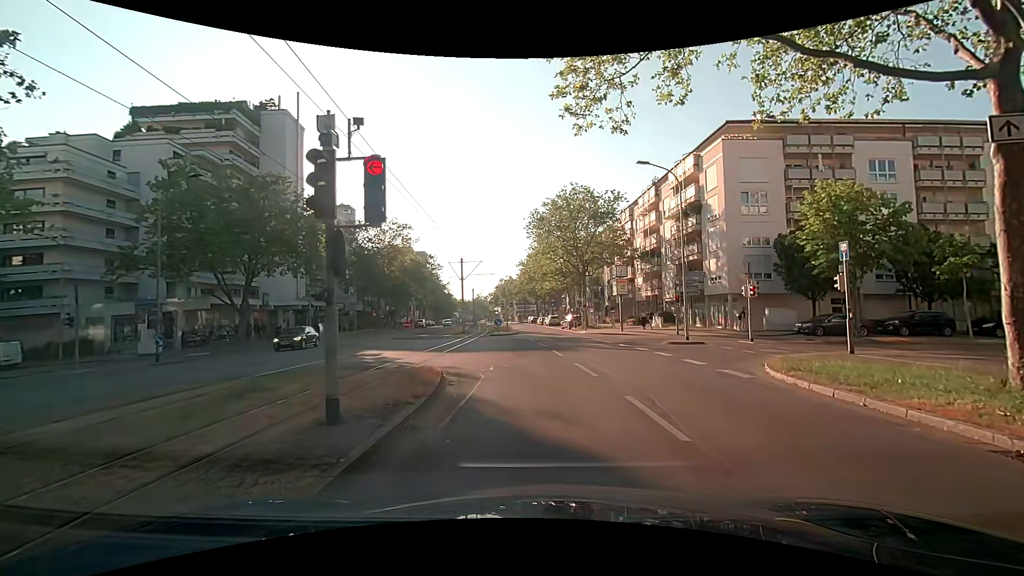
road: tertiary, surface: asphalt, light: Day
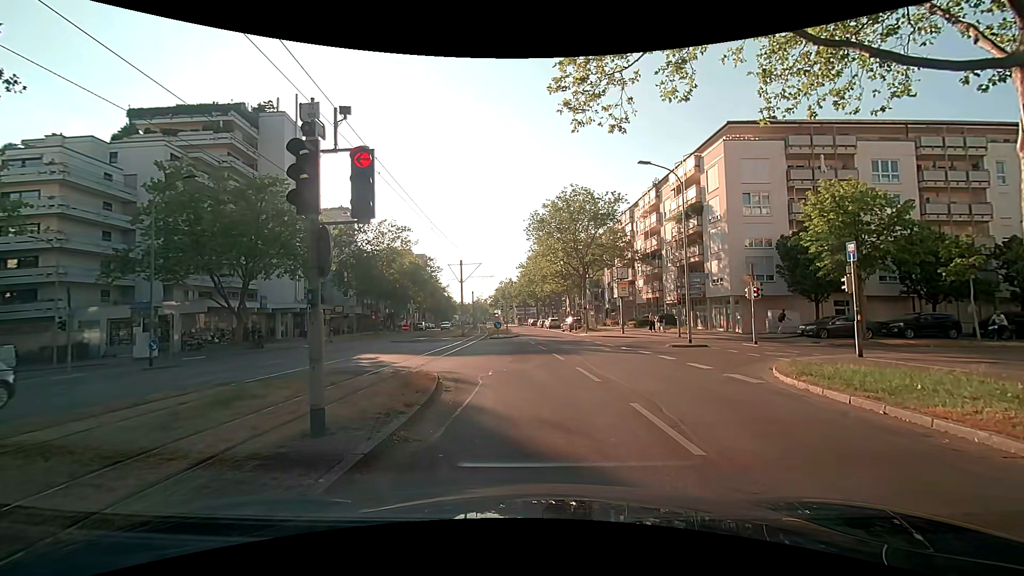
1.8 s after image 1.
(0.0, +0.5) m; 0°
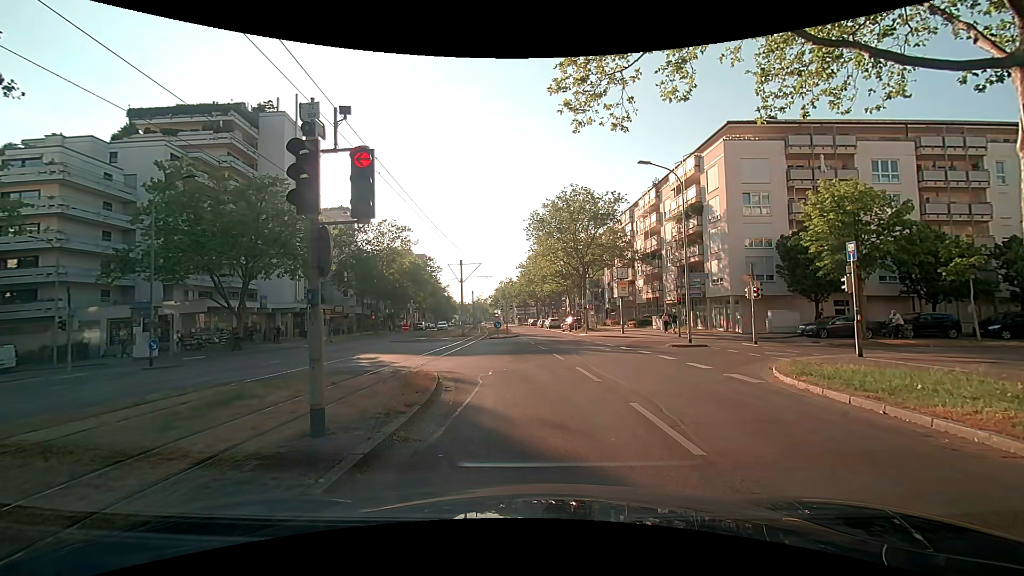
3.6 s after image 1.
(0.0, 0.0) m; 0°
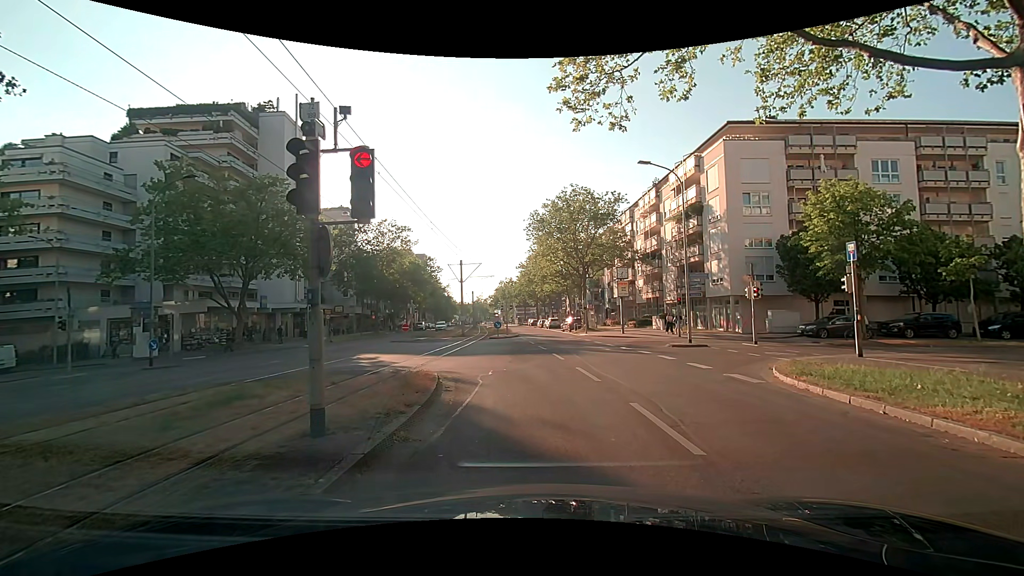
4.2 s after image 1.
(0.0, 0.0) m; 0°
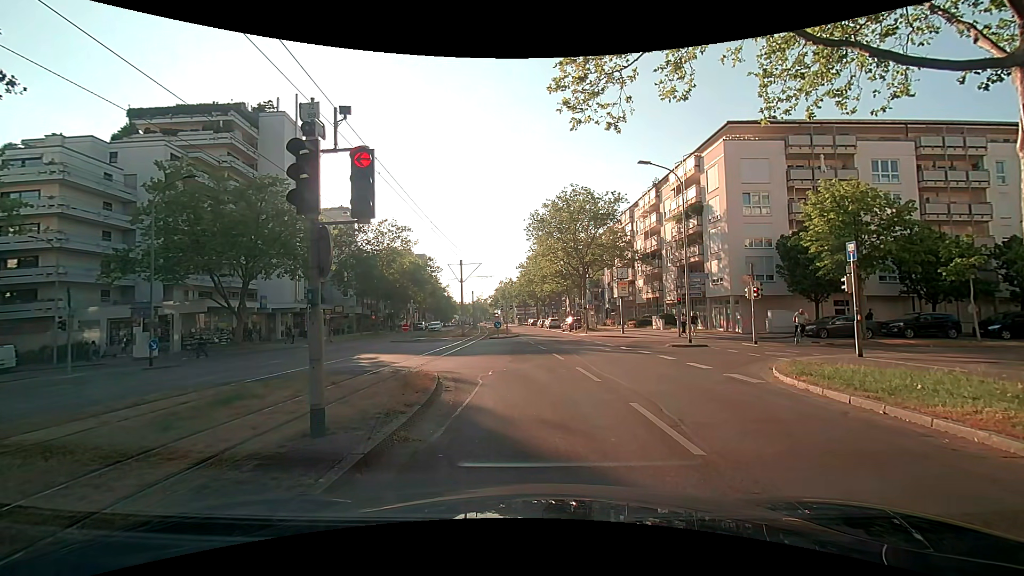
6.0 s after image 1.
(0.0, 0.0) m; 0°
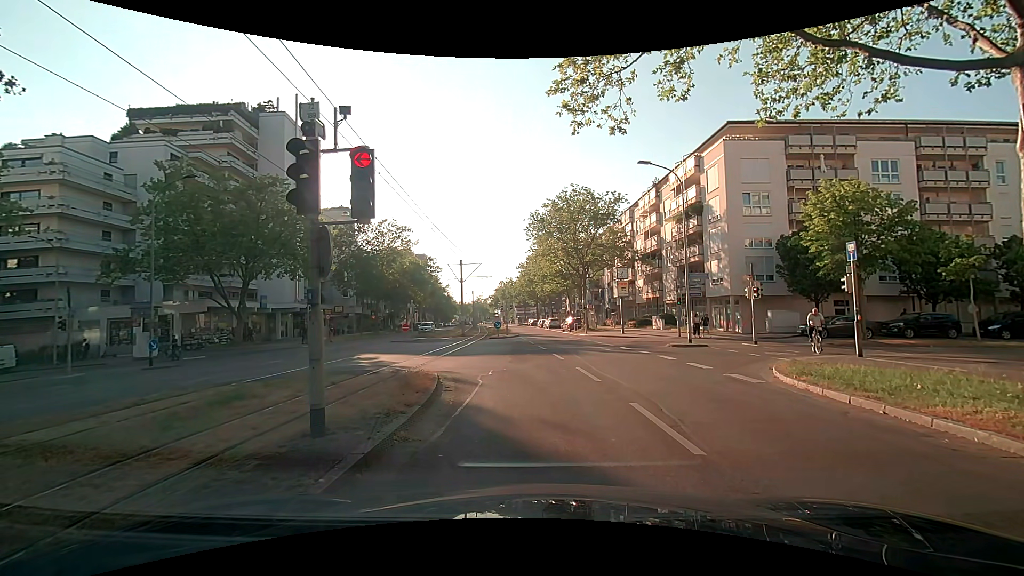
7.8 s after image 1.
(0.0, 0.0) m; 0°
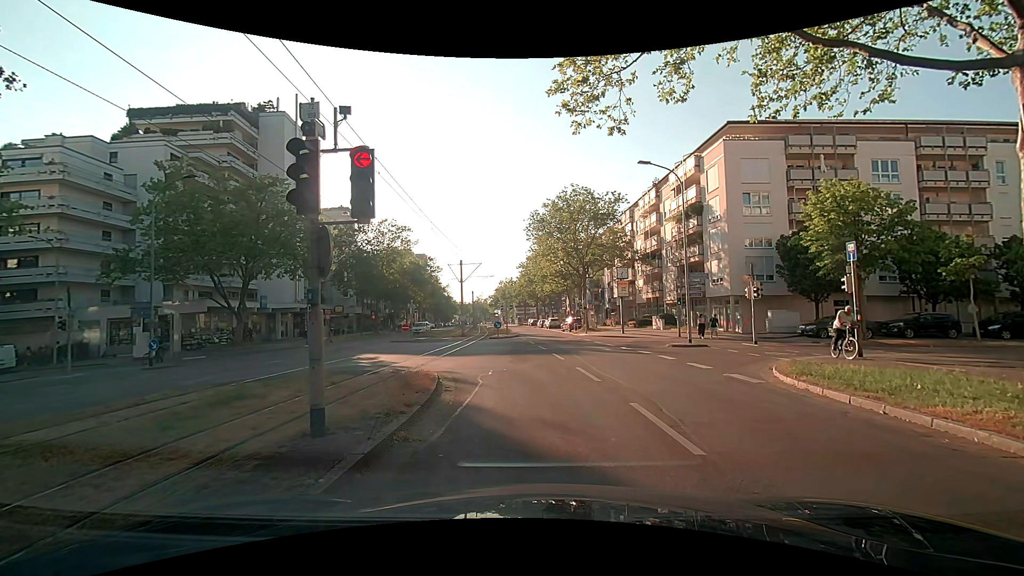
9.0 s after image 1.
(0.0, 0.0) m; 0°
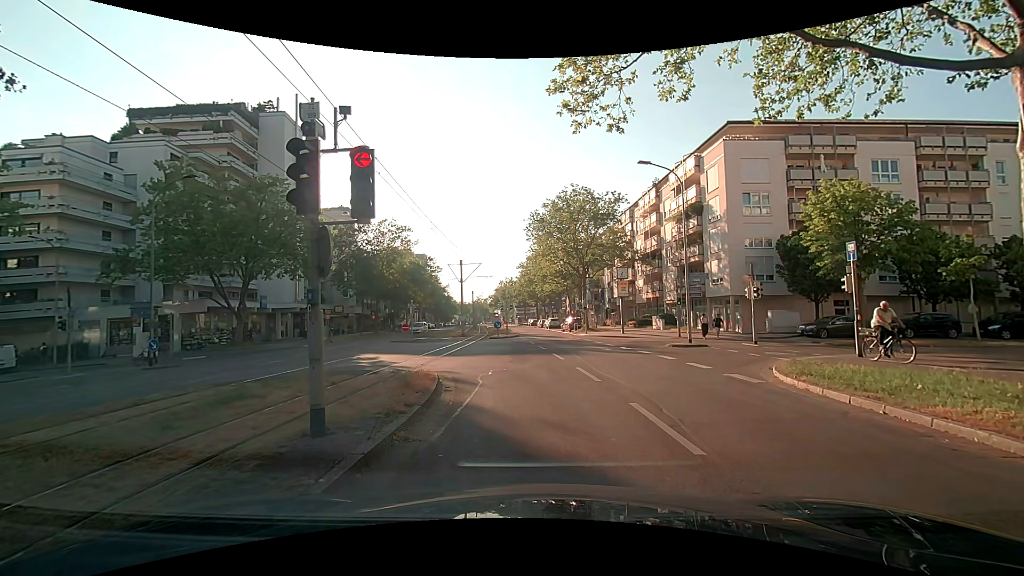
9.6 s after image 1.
(0.0, 0.0) m; 0°
